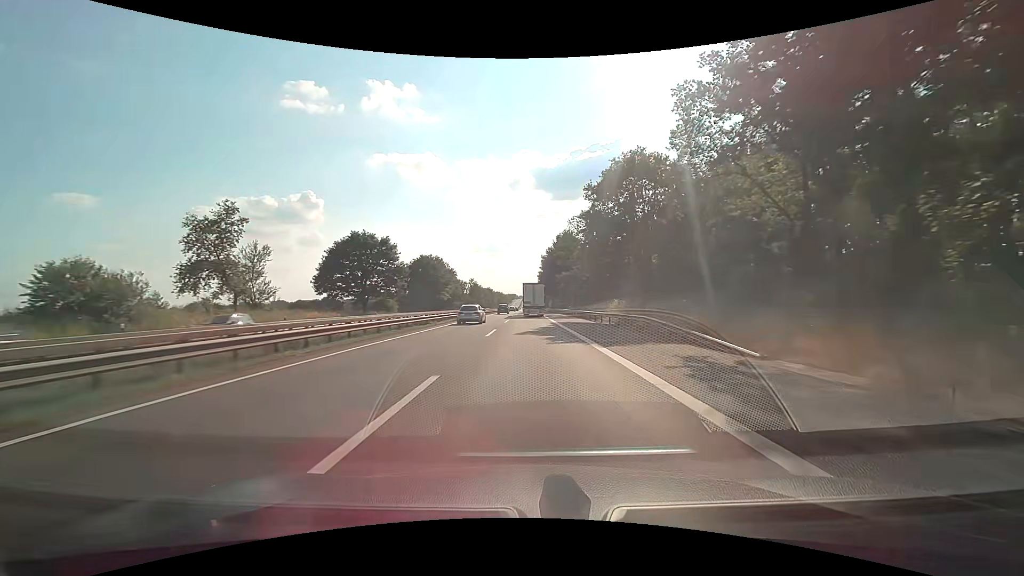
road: motorway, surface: asphalt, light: Day
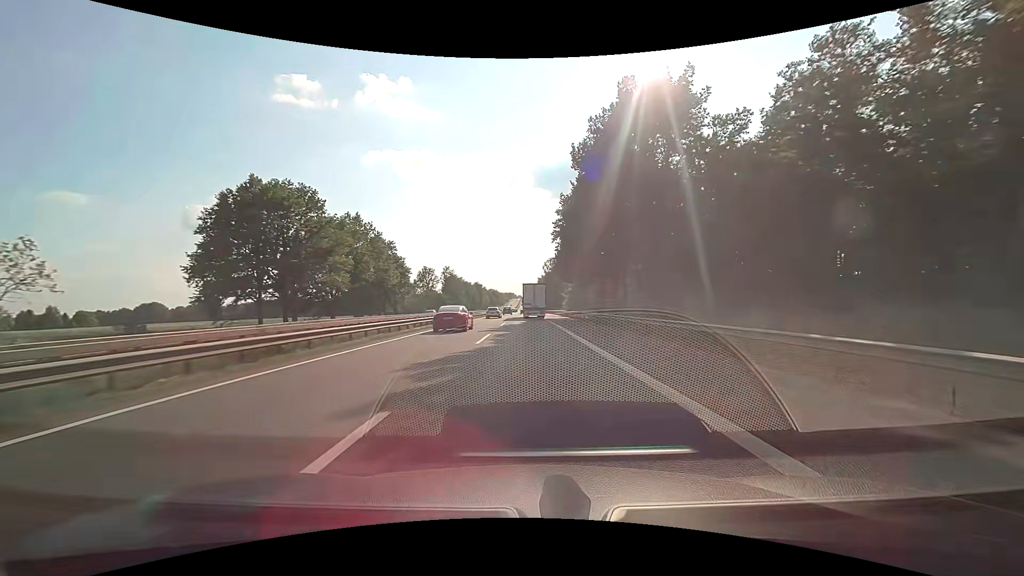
(+0.1, +75.7) m; 0°
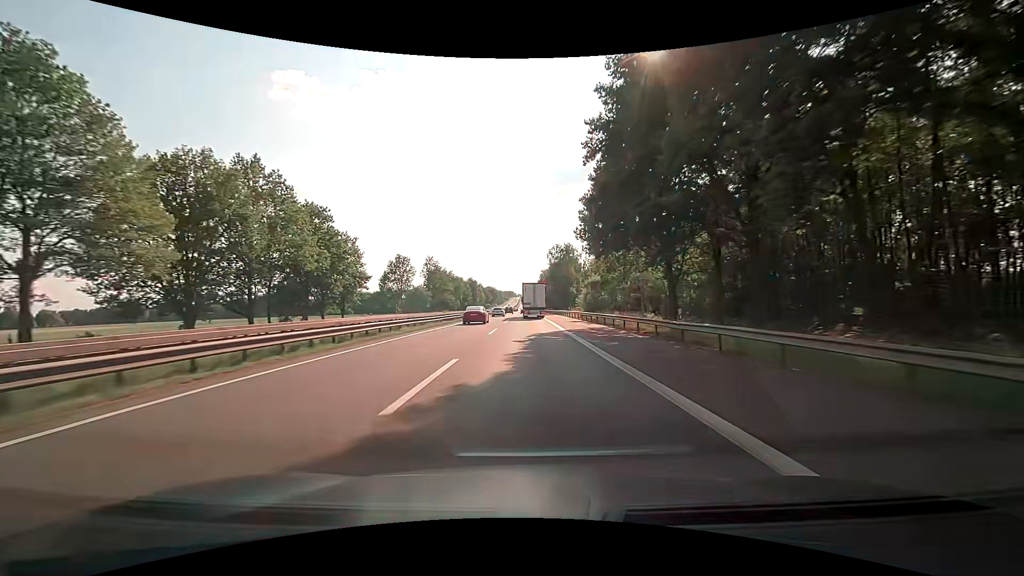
(0.0, +29.9) m; 0°
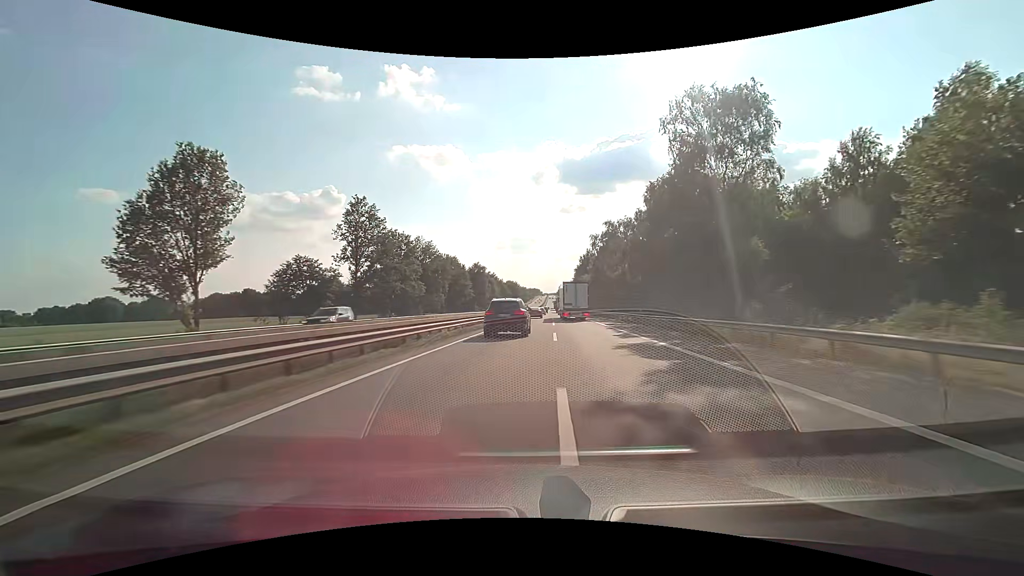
(-1.7, +77.6) m; -3°
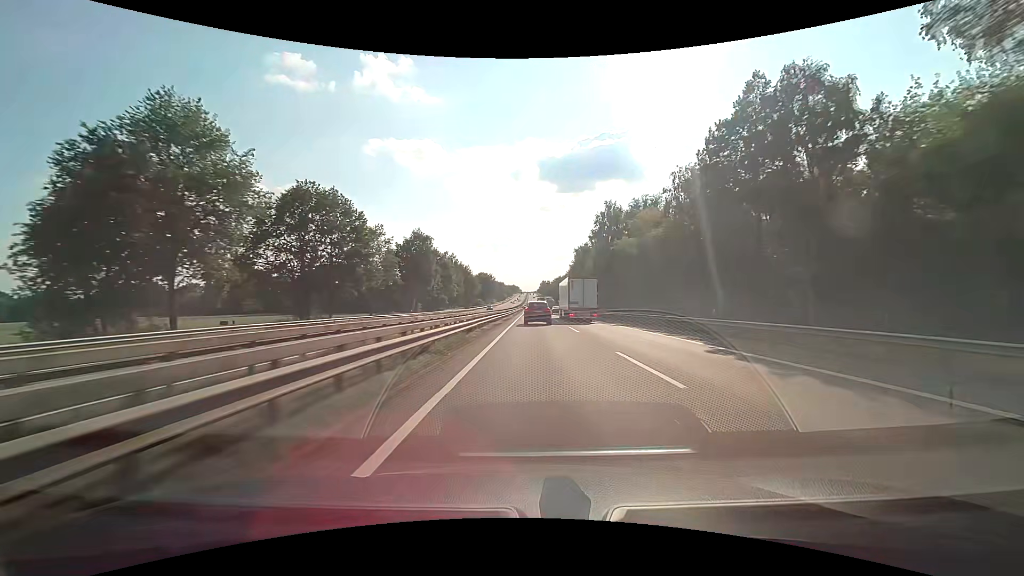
(+0.9, +66.6) m; +2°
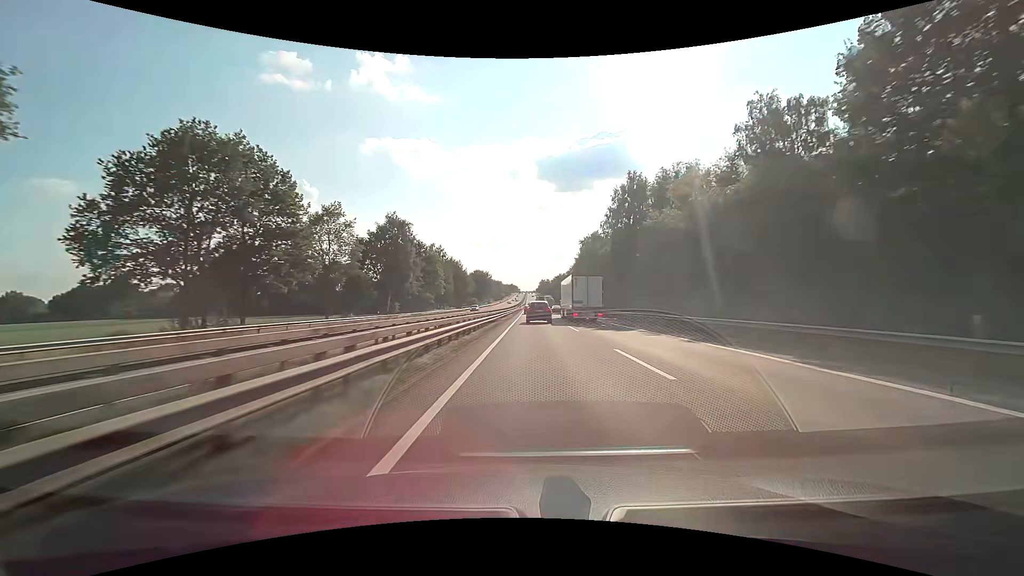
(+0.1, +17.2) m; 0°
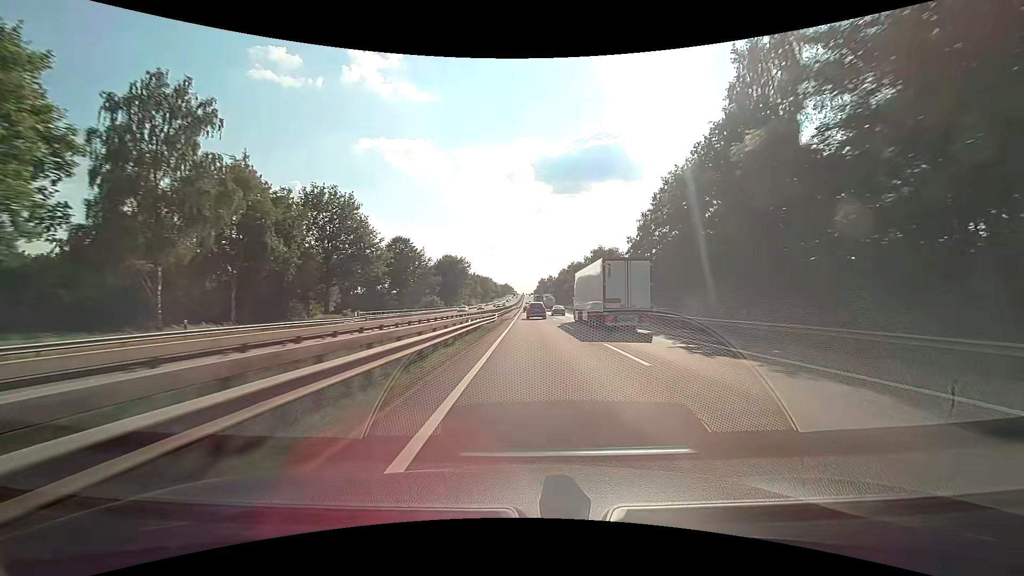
(+0.4, +87.8) m; 0°
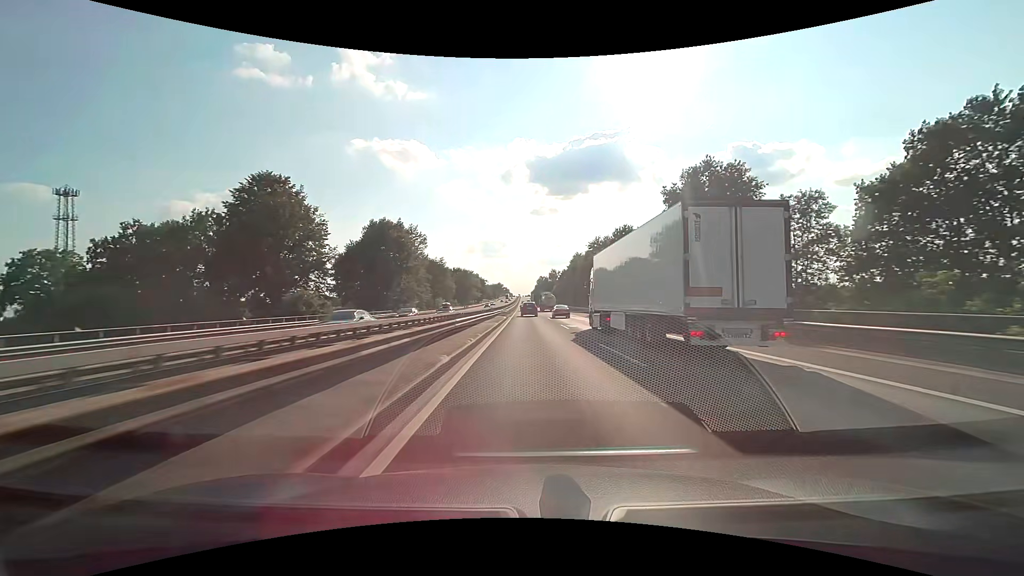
(0.0, +72.1) m; 0°
(0, +10) (0, +20) (0, +30) (0, +40) (0, +50) (0, +60) (0, +70) (0, +80) (0, +90) (0, +100) m
